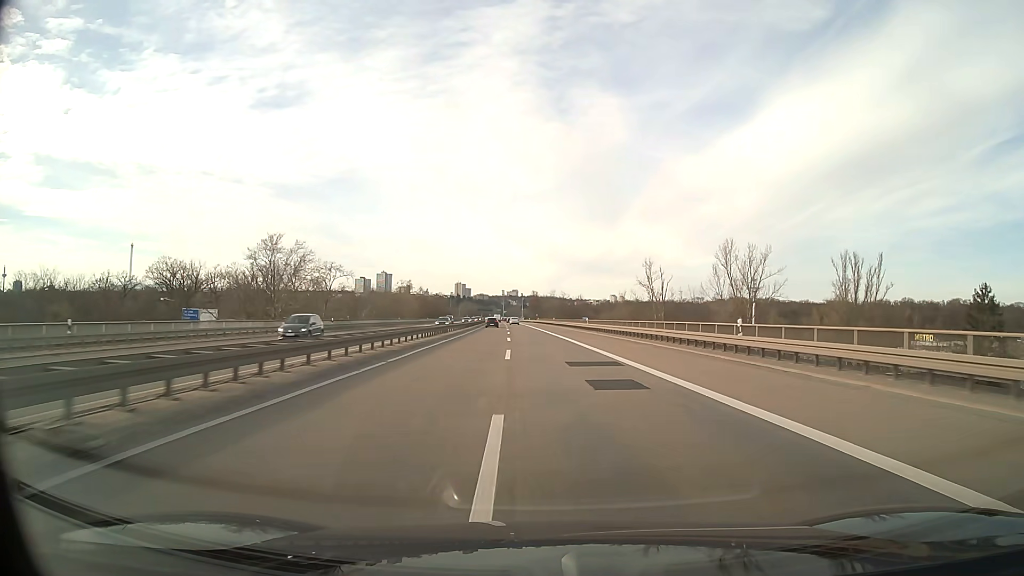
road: motorway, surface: asphalt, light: Day
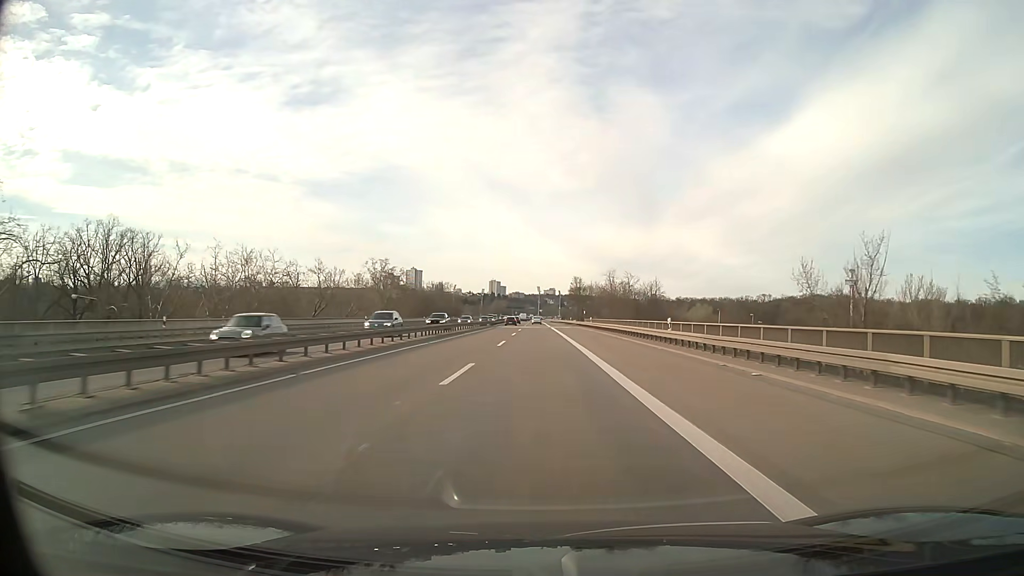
(-1.9, +80.1) m; -3°
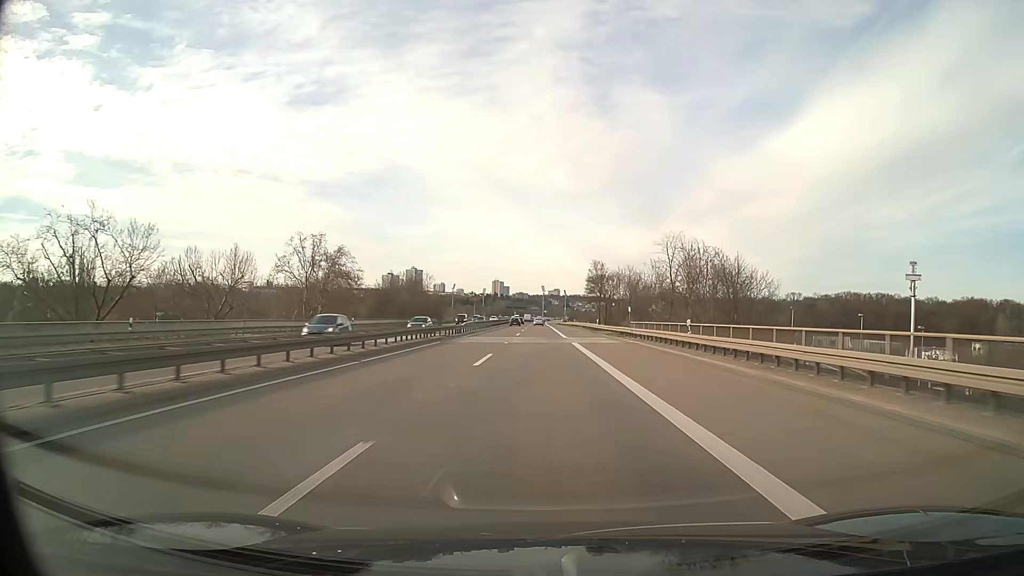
(-0.3, +48.0) m; -1°
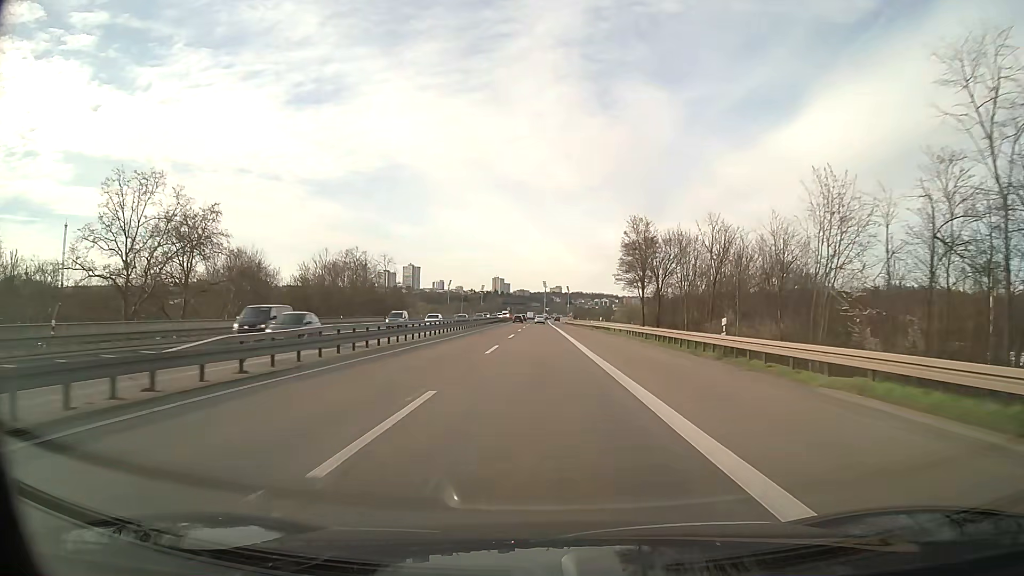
(+0.1, +48.0) m; 0°
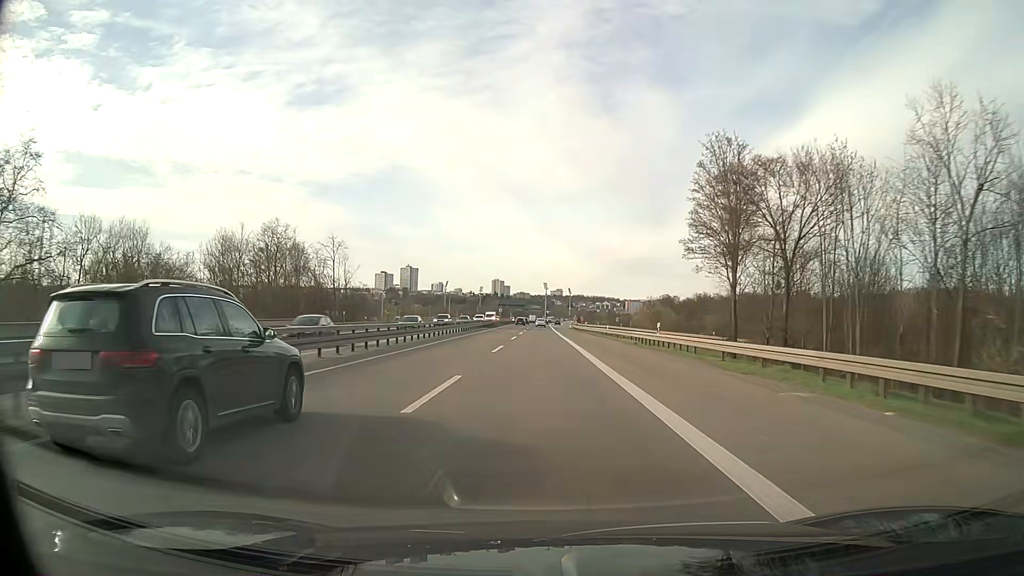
(0.0, +32.0) m; 0°
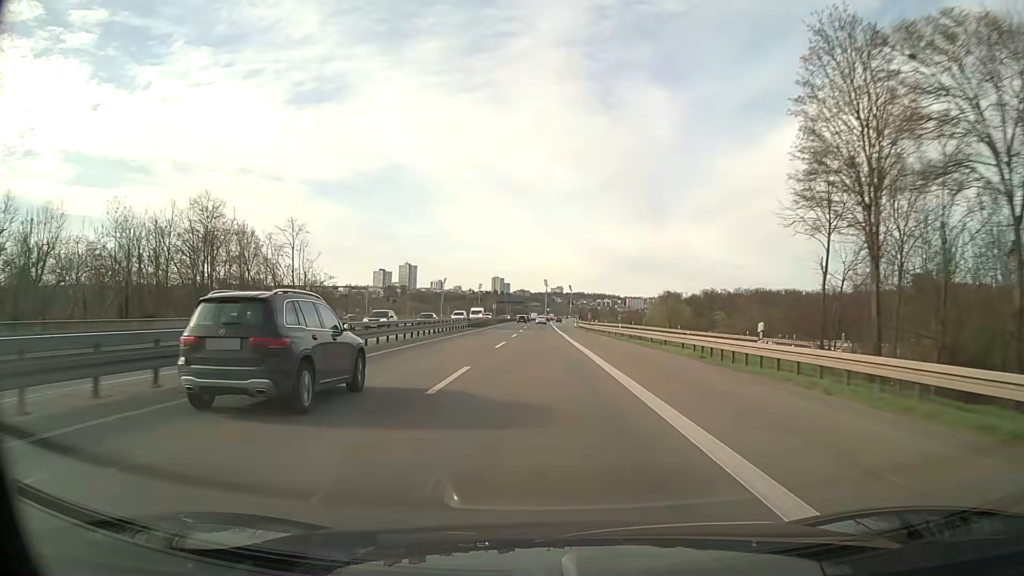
(0.0, +15.9) m; 0°
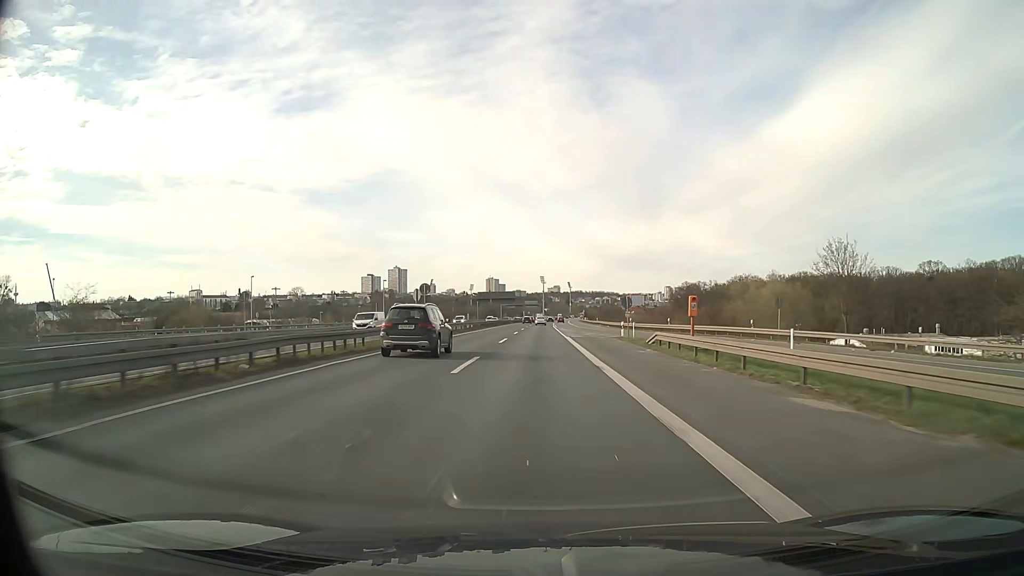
(0.0, +62.9) m; 0°
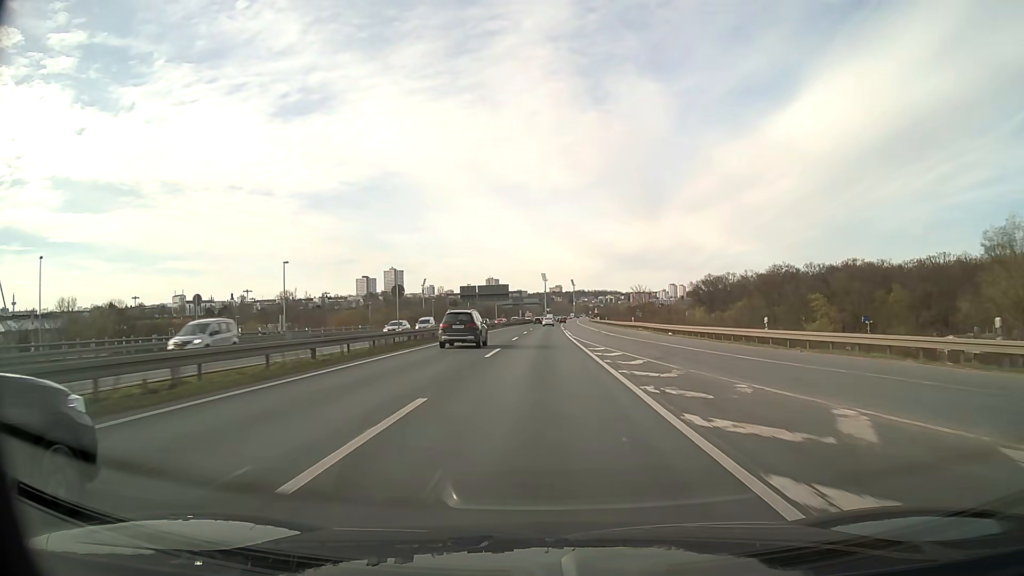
(-0.1, +46.5) m; 0°
(0, +10) (0, +20) (0, +30) (0, +40) (0, +50) (0, +60) (+1, +70) (+1, +80) (+1, +90) (+1, +100) m
